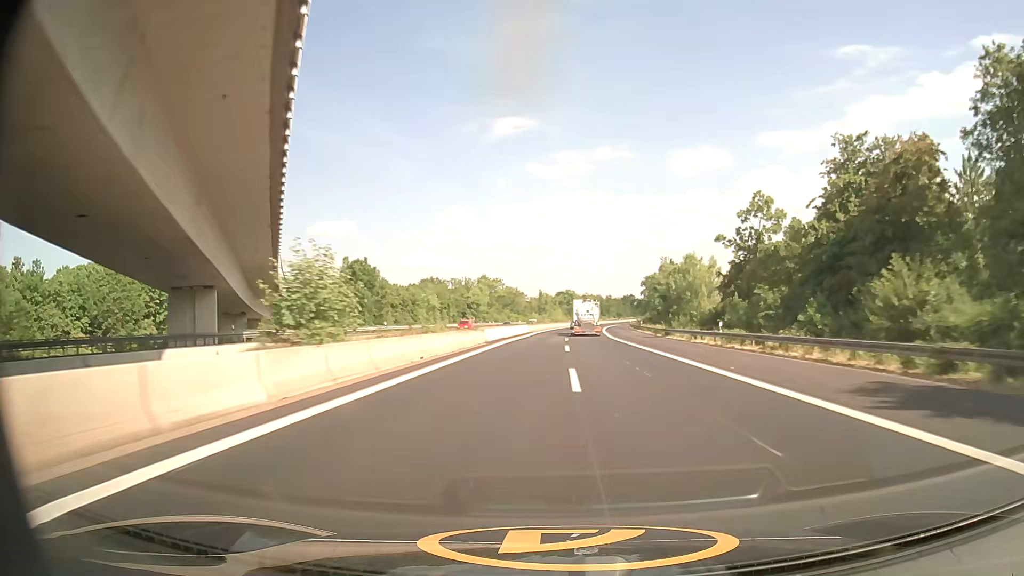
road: motorway_link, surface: asphalt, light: Day
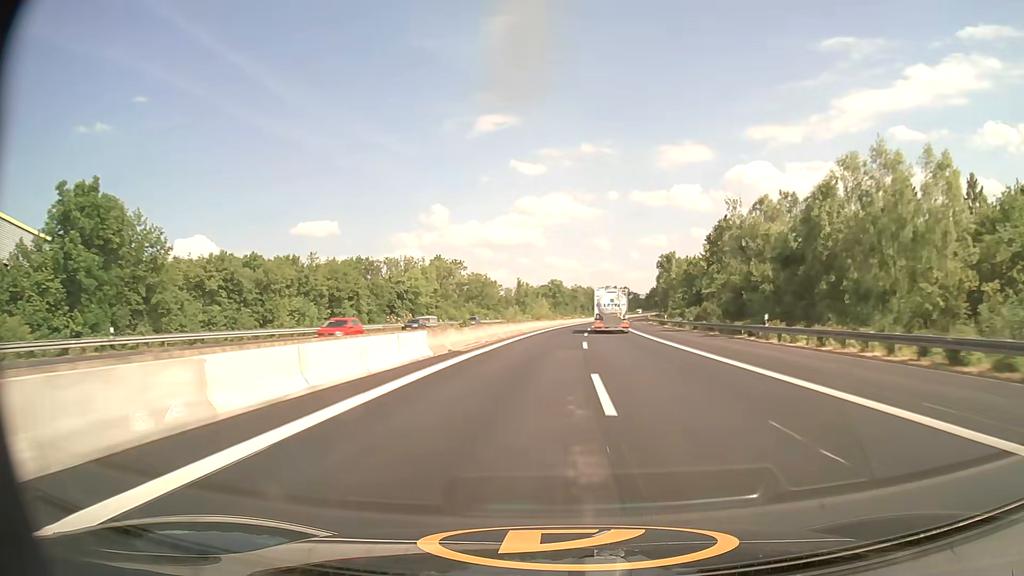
(+1.0, +57.7) m; +2°
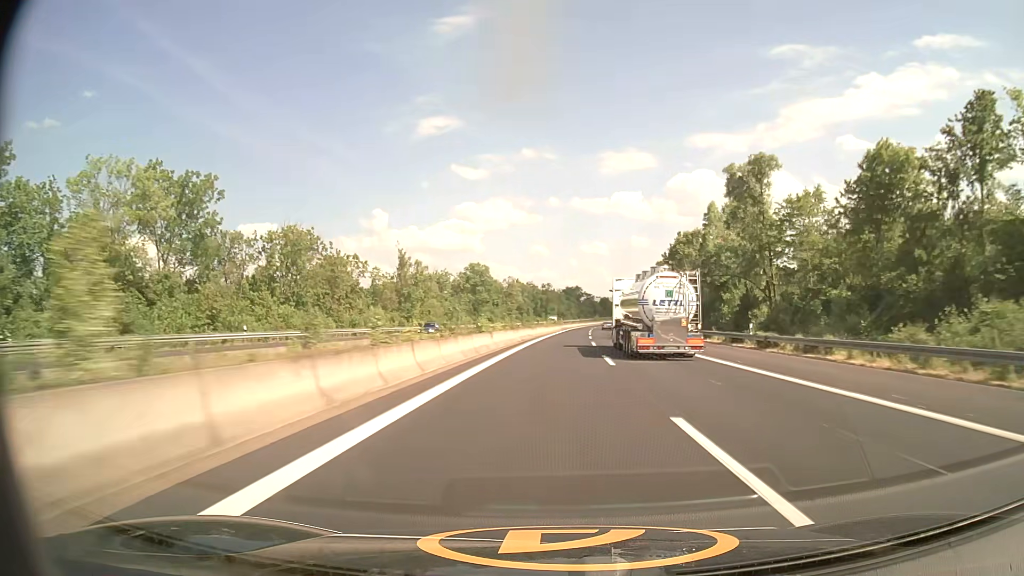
(+4.4, +95.6) m; +5°
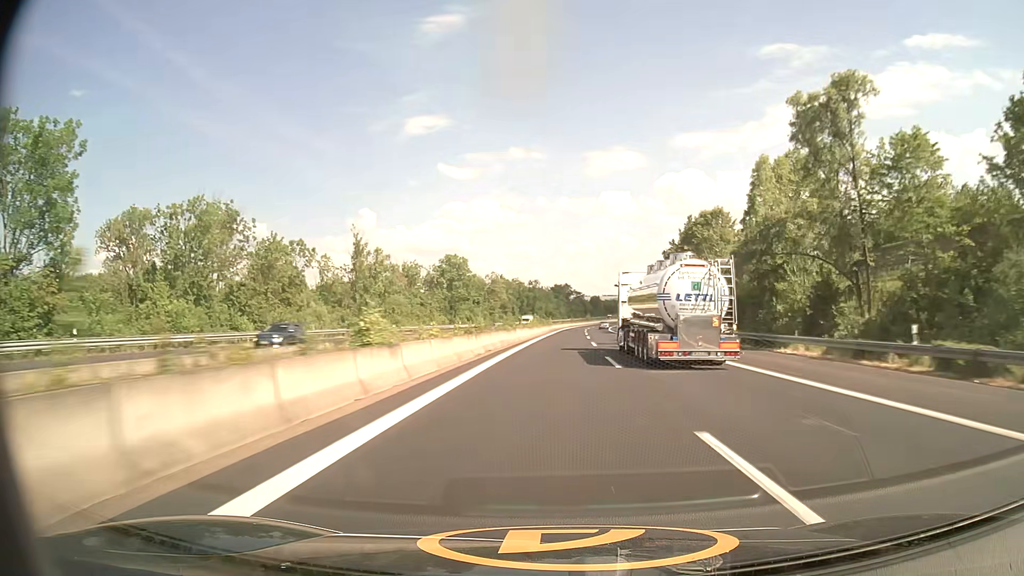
(+0.2, +19.3) m; +1°
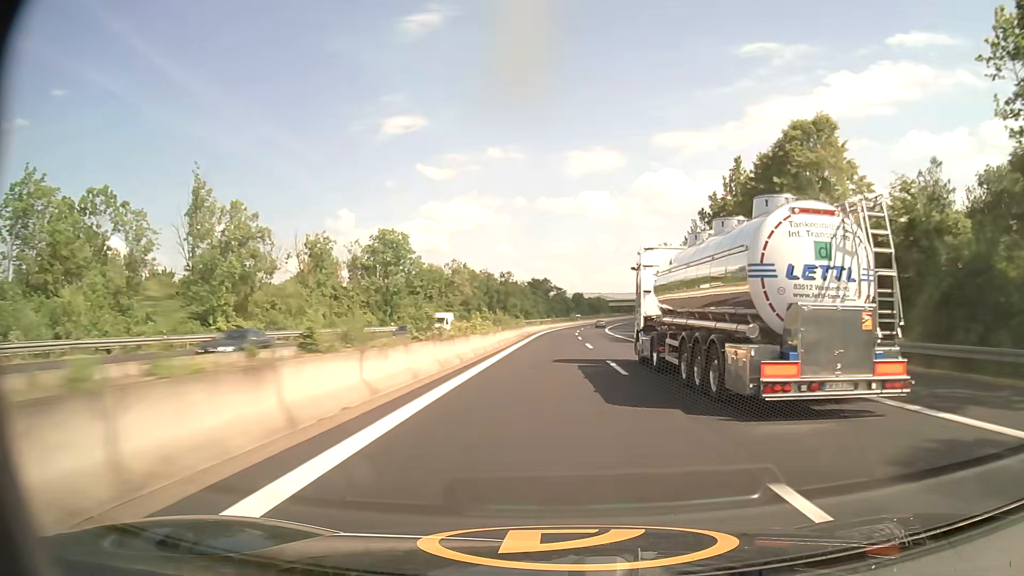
(+0.7, +38.7) m; +2°
(0, +10) (0, +20) (0, +30) (+1, +40) (+1, +50) (+1, +60) (+1, +70) (+2, +80) (+2, +90) (+3, +100) m
